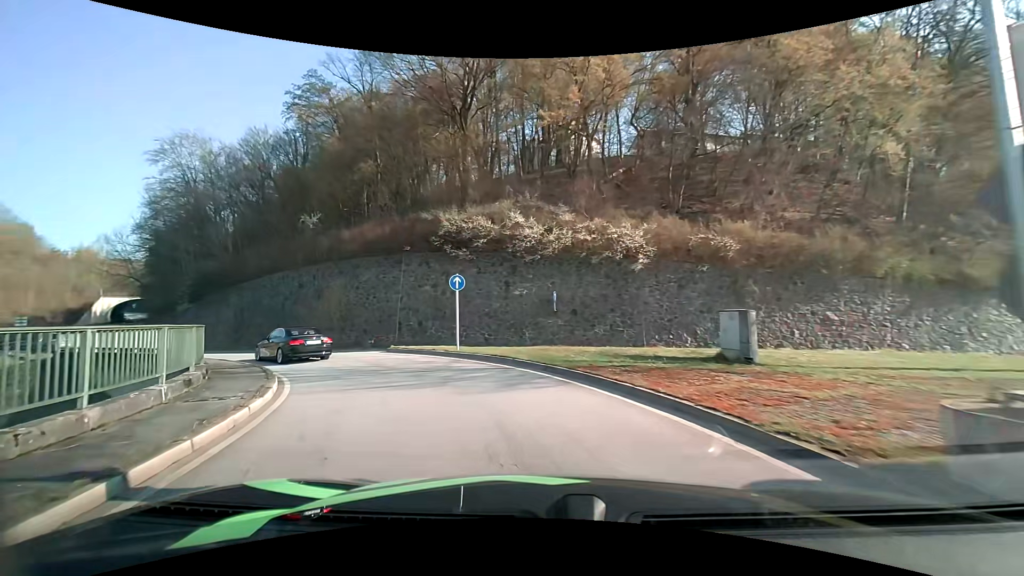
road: primary_link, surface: asphalt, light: Day
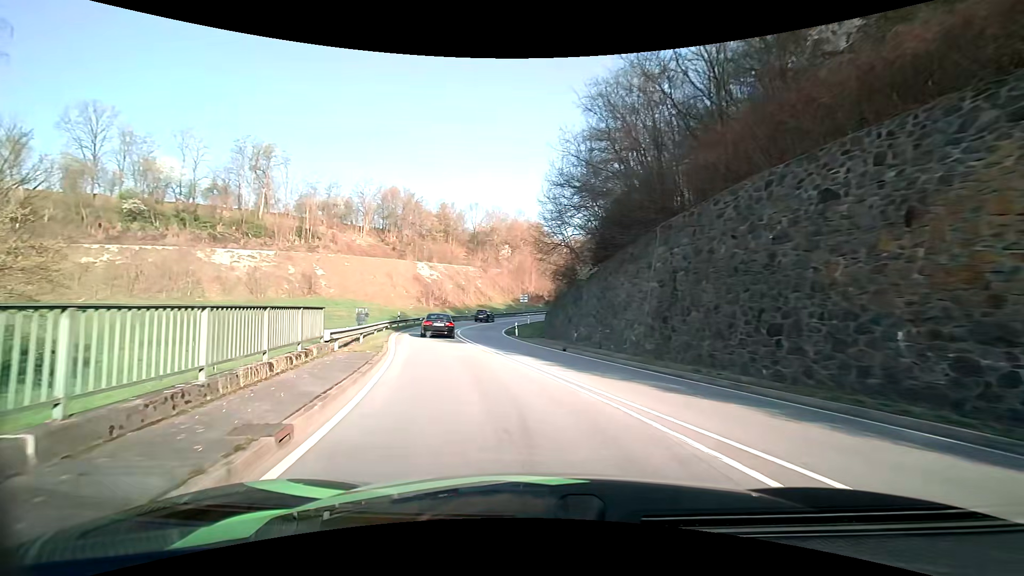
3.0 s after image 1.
(-10.6, +22.4) m; -49°
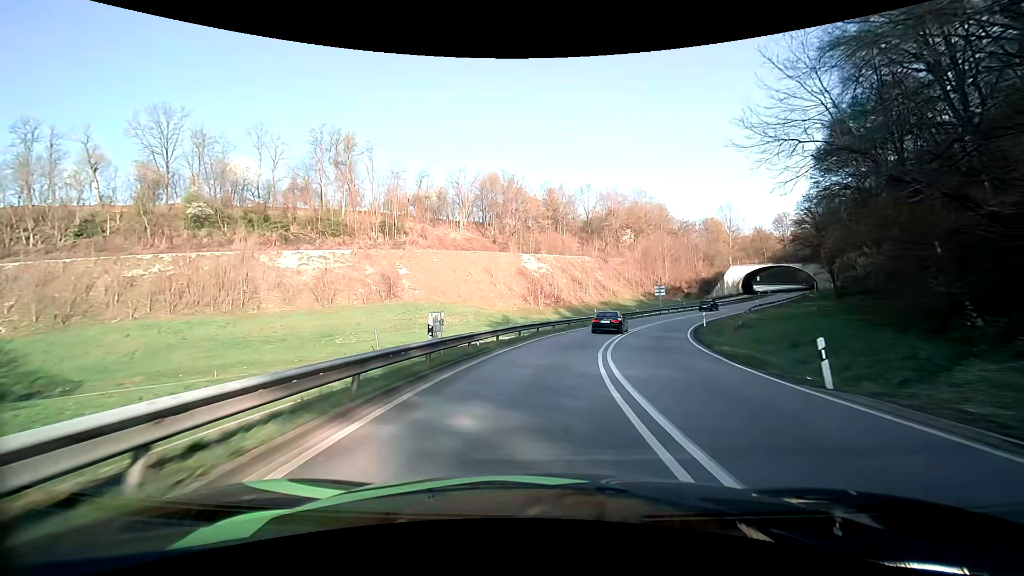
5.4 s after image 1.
(-4.9, +25.0) m; -13°
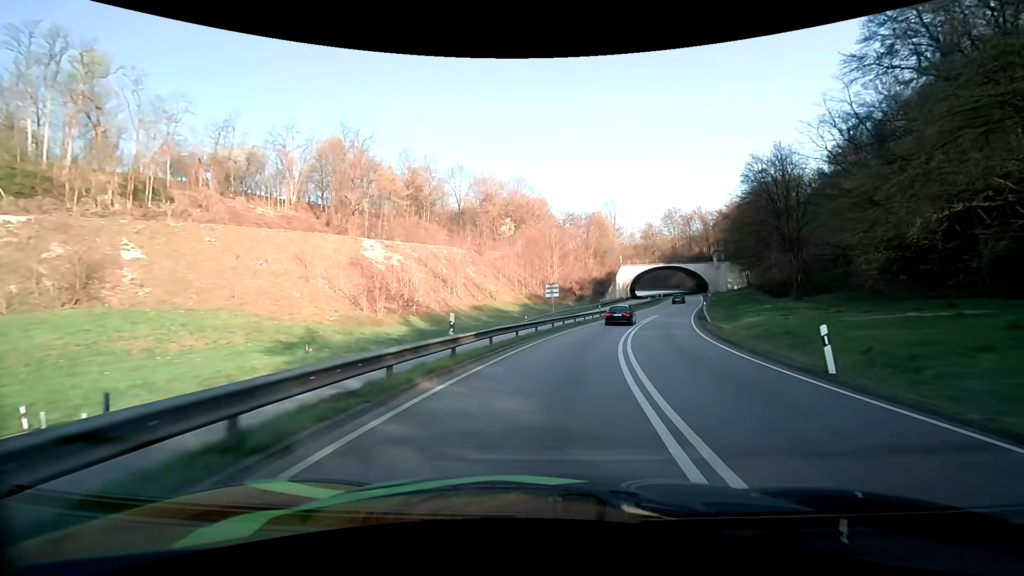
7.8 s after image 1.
(+3.4, +30.3) m; +14°
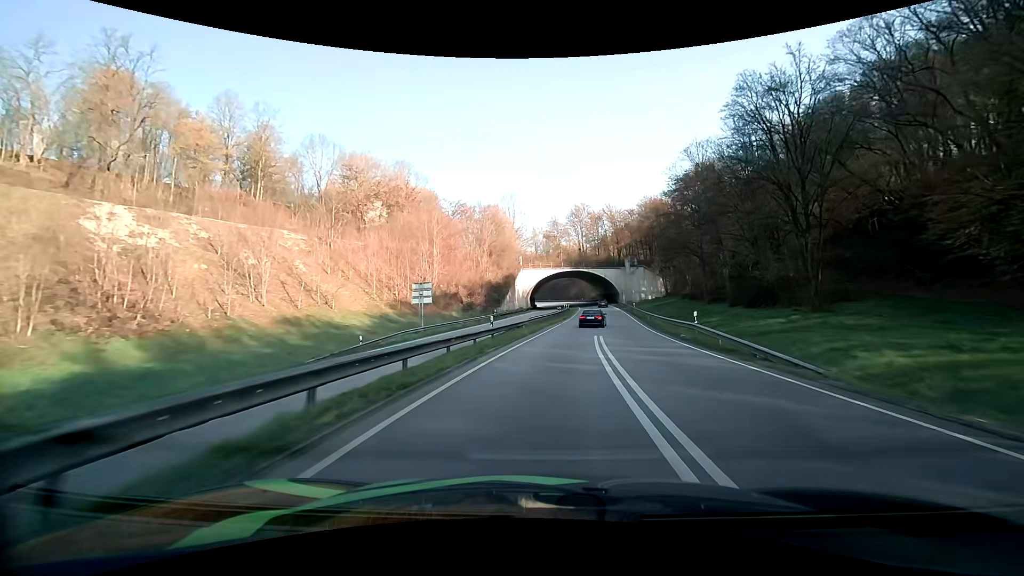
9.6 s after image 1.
(+3.0, +25.6) m; +12°
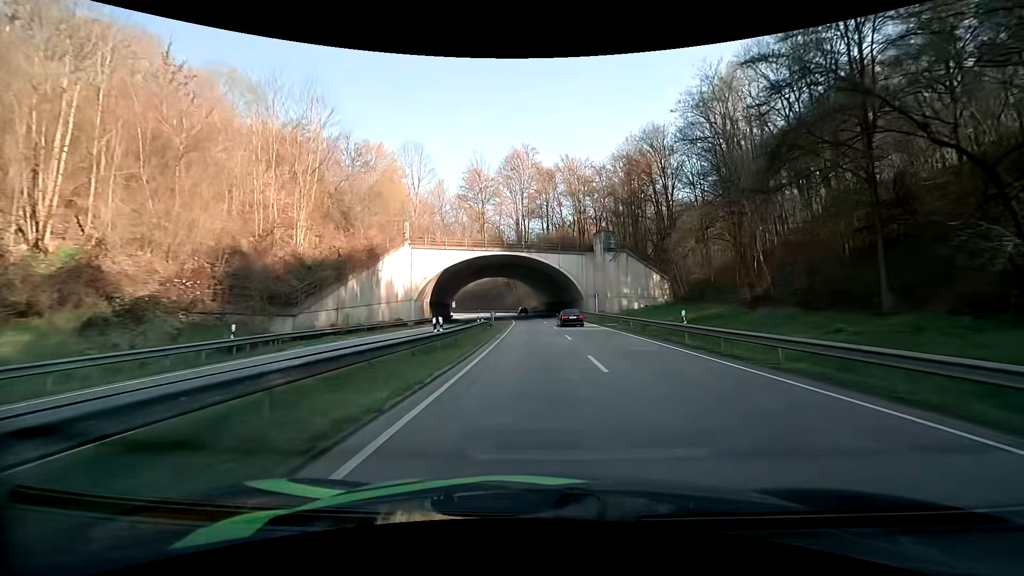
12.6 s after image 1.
(+4.0, +48.1) m; +7°
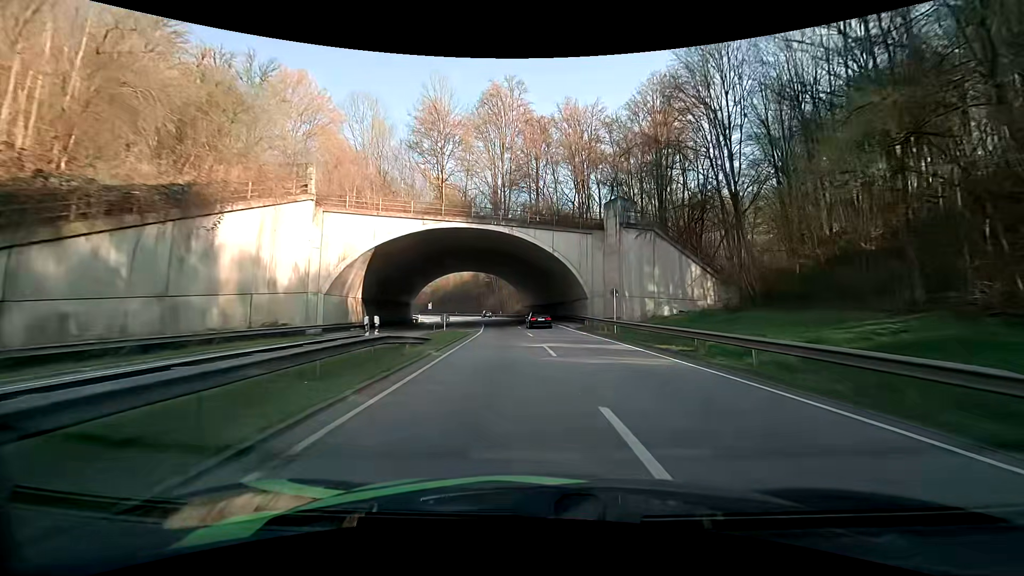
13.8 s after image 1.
(+0.3, +20.6) m; +2°
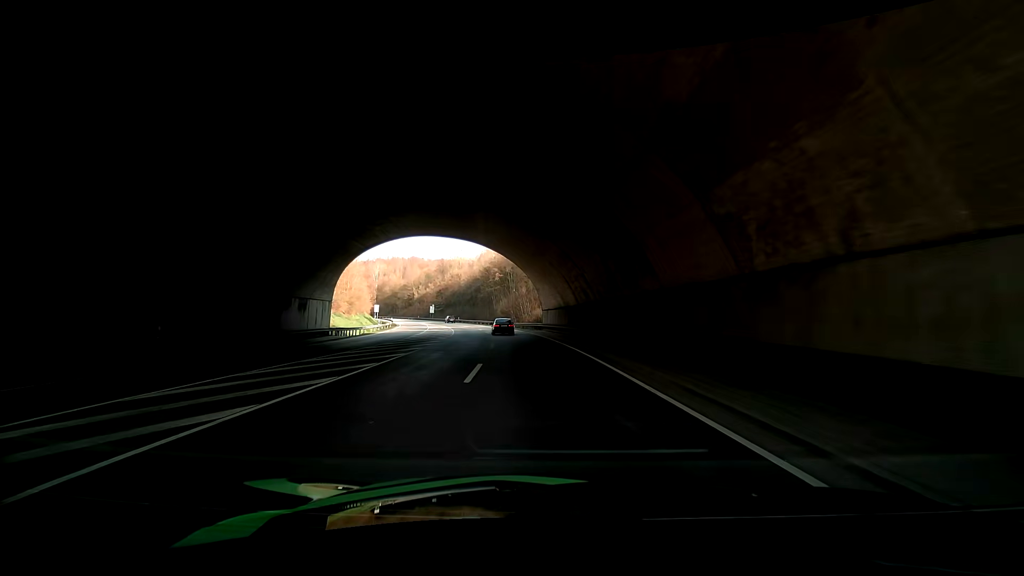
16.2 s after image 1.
(-0.7, +41.5) m; -3°
(0, +10) (0, +20) (0, +30) (0, +40) (0, +50) (-2, +60) (-4, +70) (-6, +79) (-8, +89) (-11, +99) m
